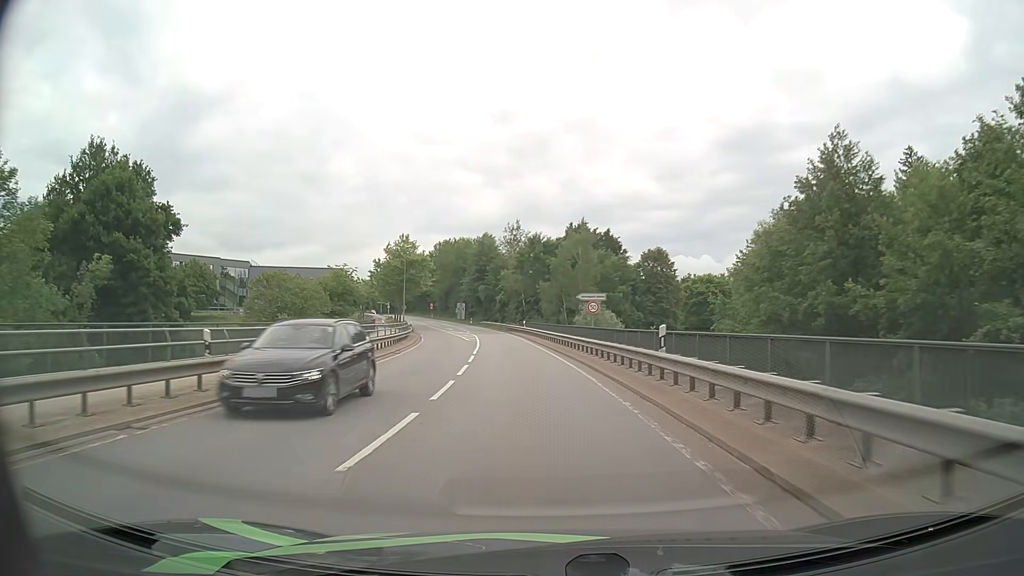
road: secondary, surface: asphalt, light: Day
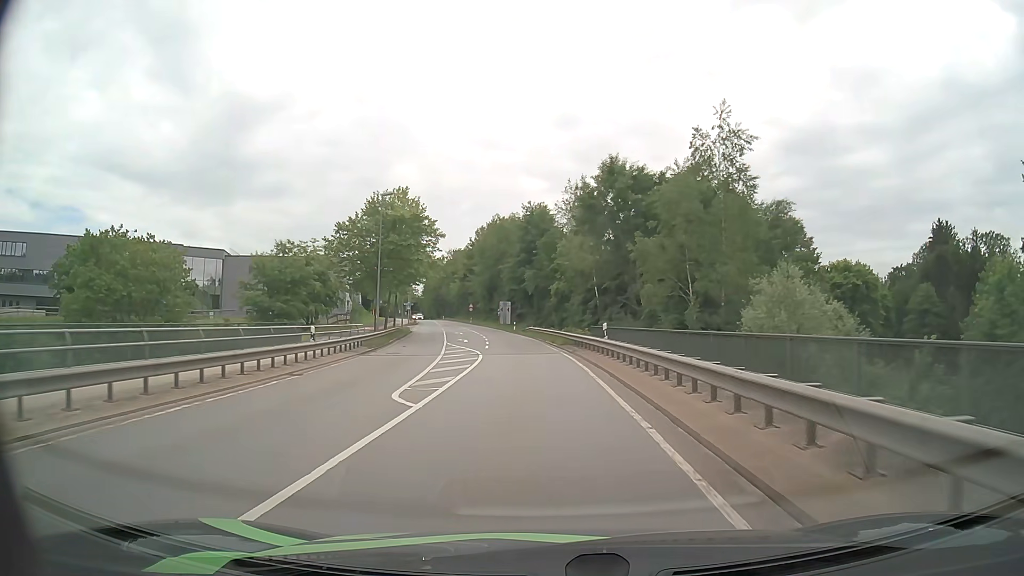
(-1.6, +37.7) m; -6°
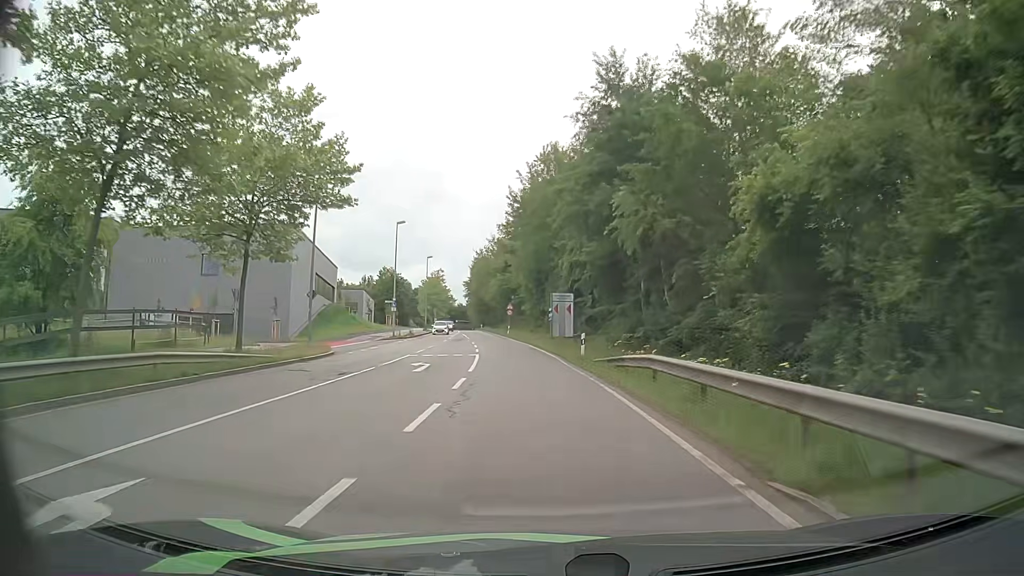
(-2.1, +45.3) m; -6°
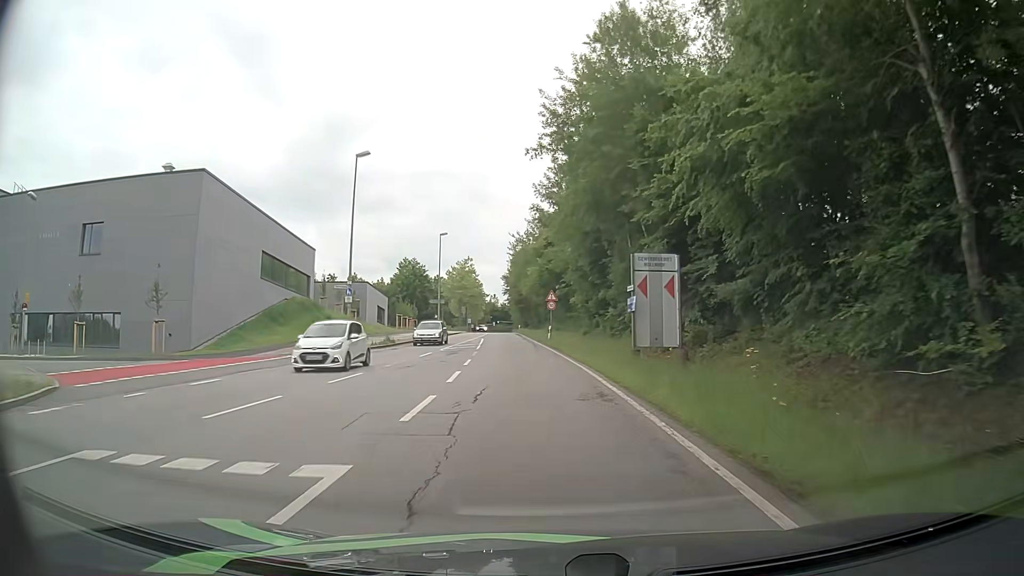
(-0.7, +25.1) m; -4°
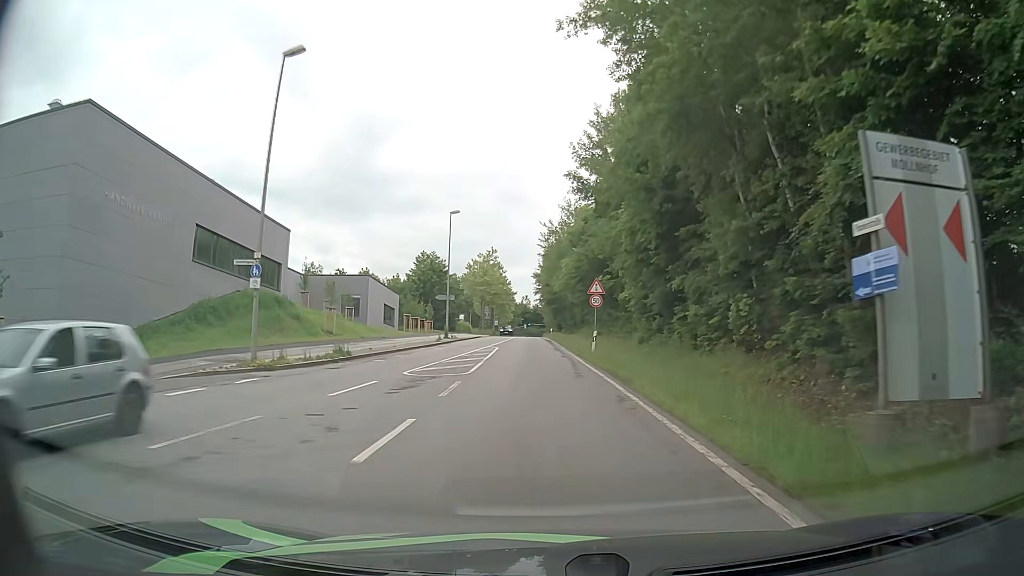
(-0.4, +14.8) m; -2°
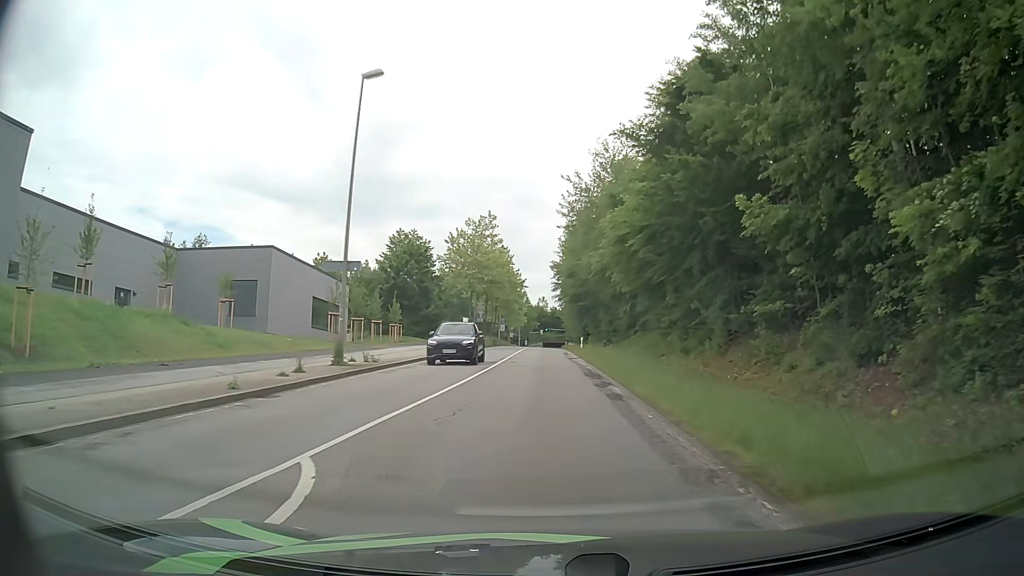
(-0.9, +31.8) m; -2°
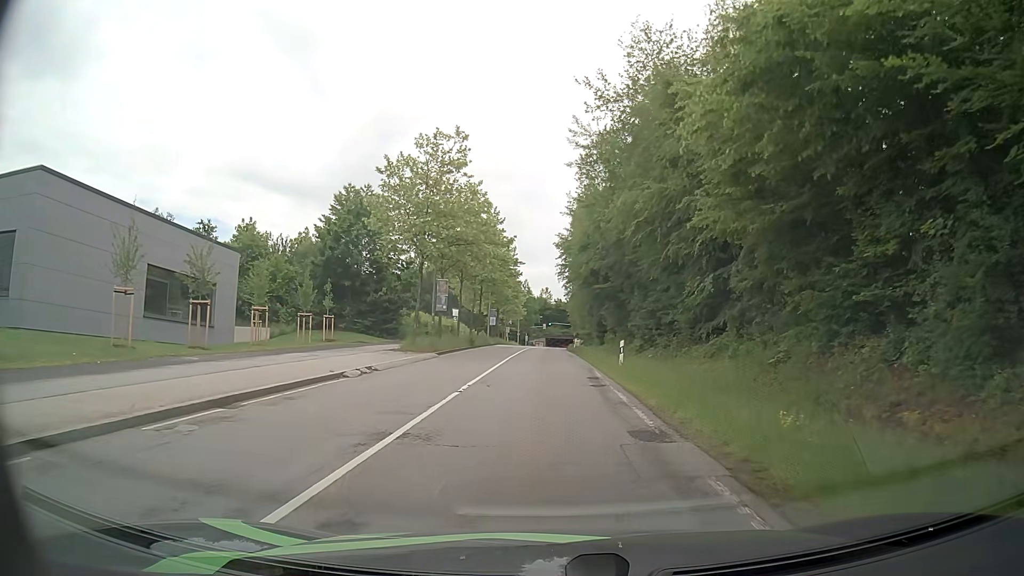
(-0.1, +24.0) m; -1°
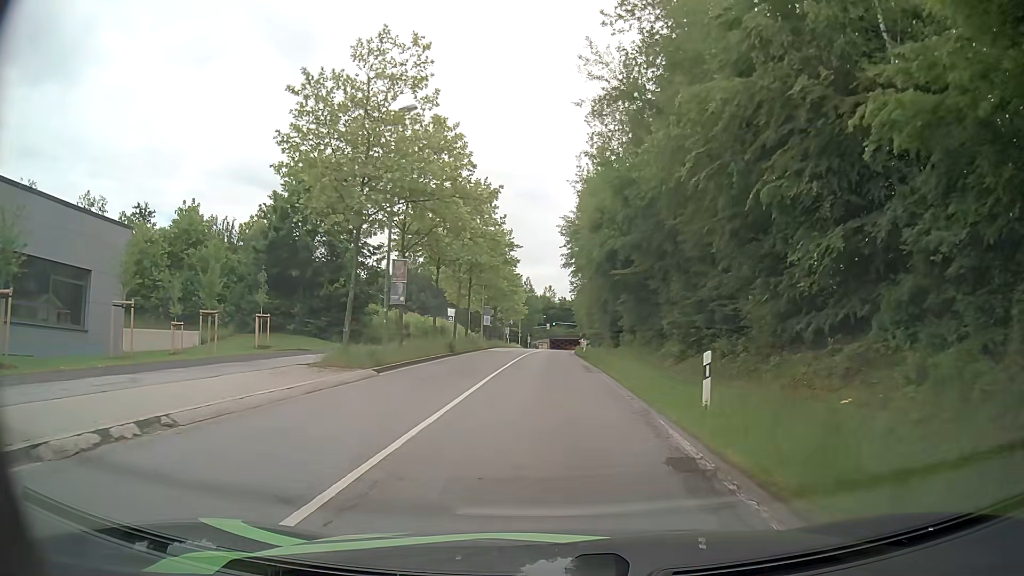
(+0.1, +12.1) m; +1°
(0, +10) (0, +20) (0, +30) (0, +40) (0, +50) (0, +60) (0, +70) (+1, +80) (+1, +90) (+1, +100) m
